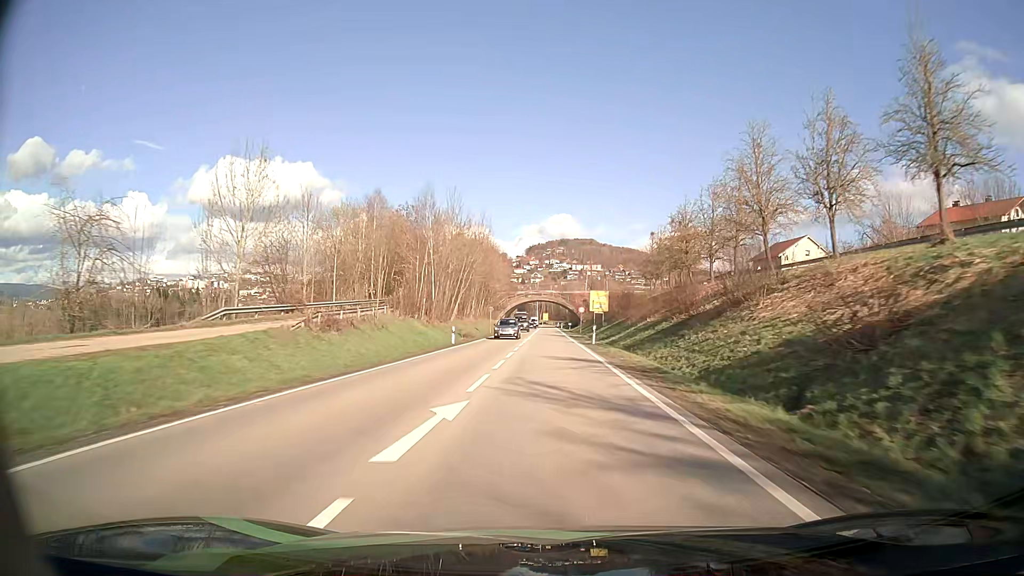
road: secondary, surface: asphalt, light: Day
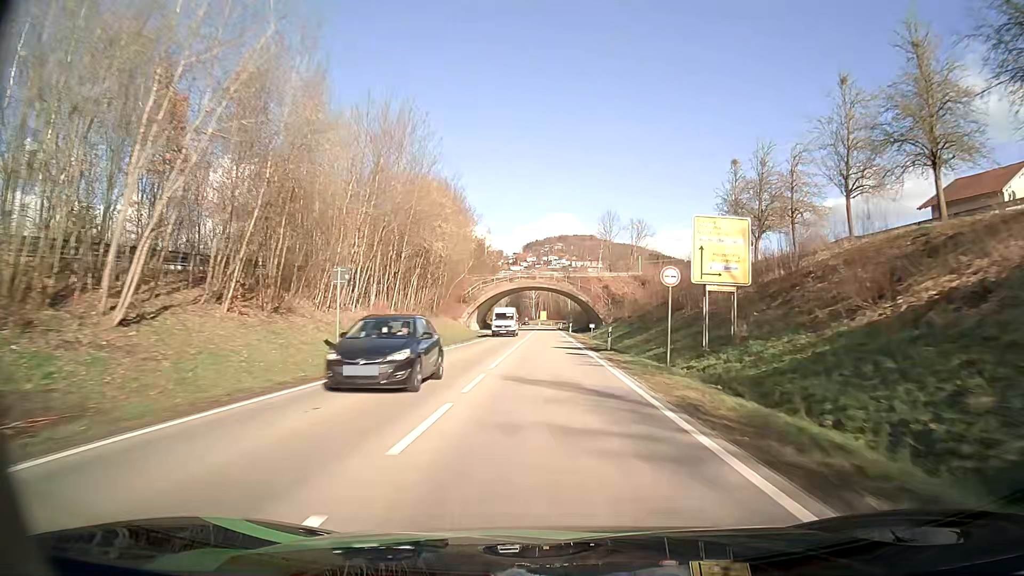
(+0.1, +54.8) m; 0°
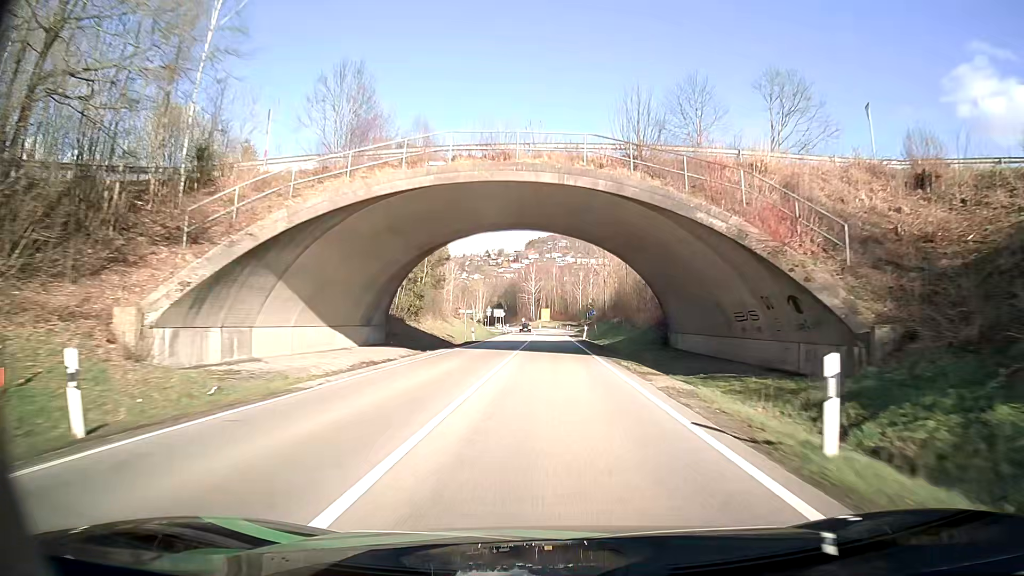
(0.0, +68.6) m; 0°
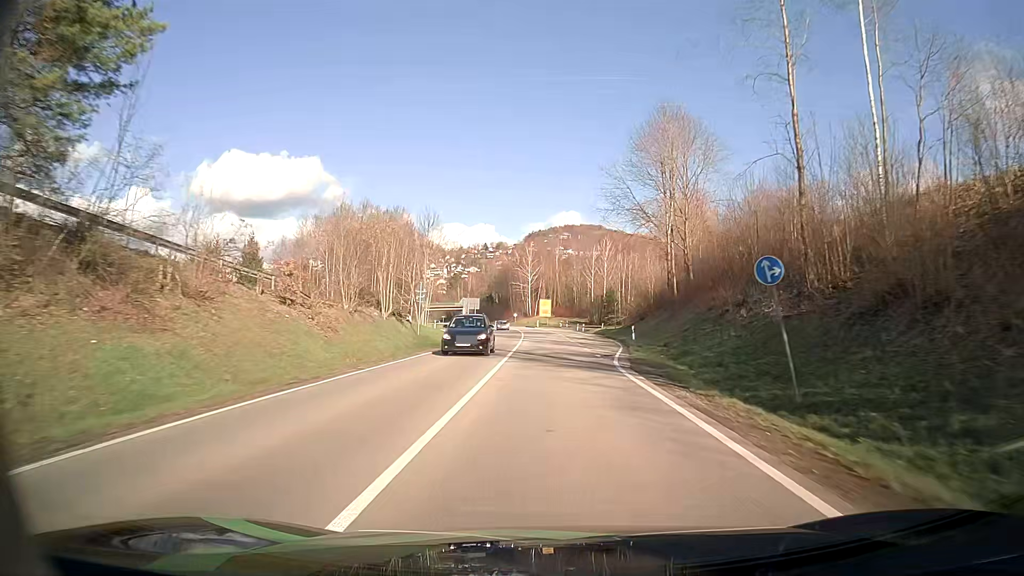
(-0.1, +53.1) m; 0°
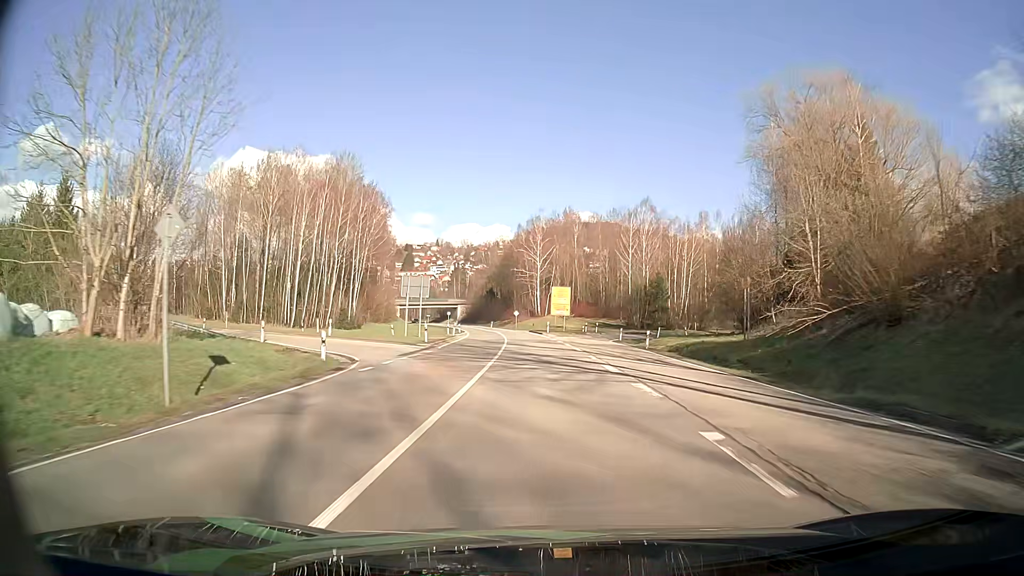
(-0.3, +48.2) m; -1°
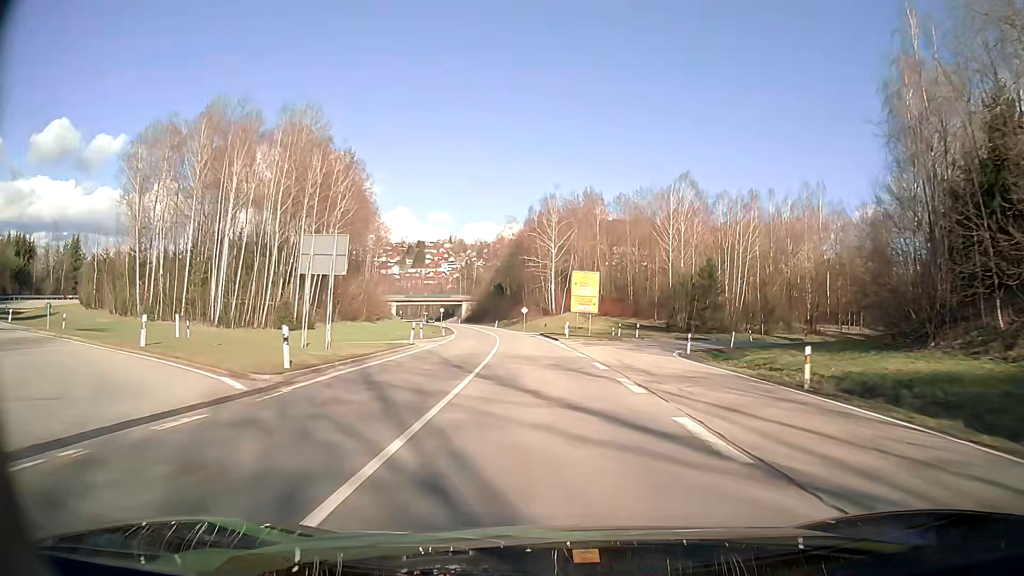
(-0.3, +22.8) m; -1°
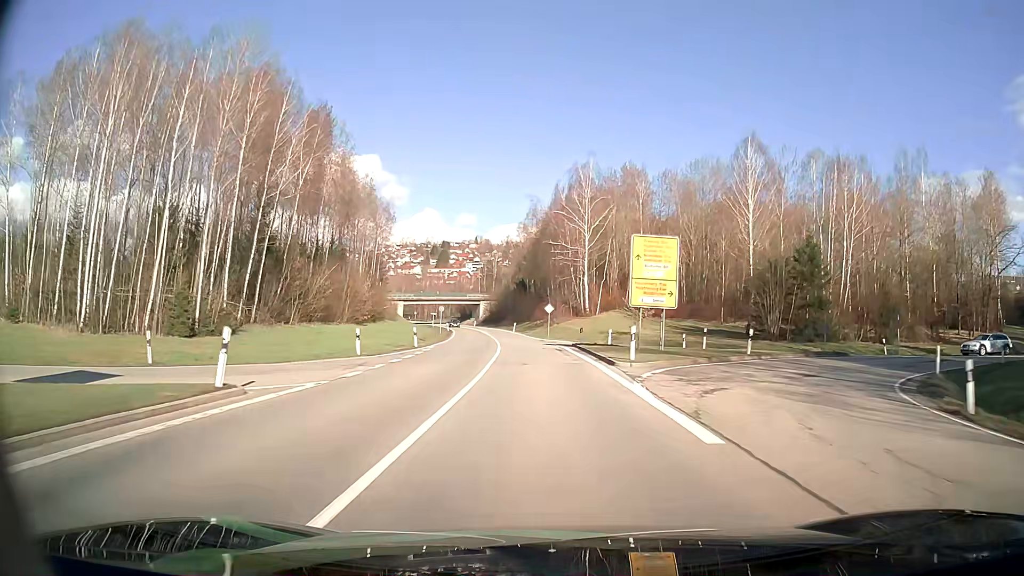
(-0.5, +22.8) m; -2°
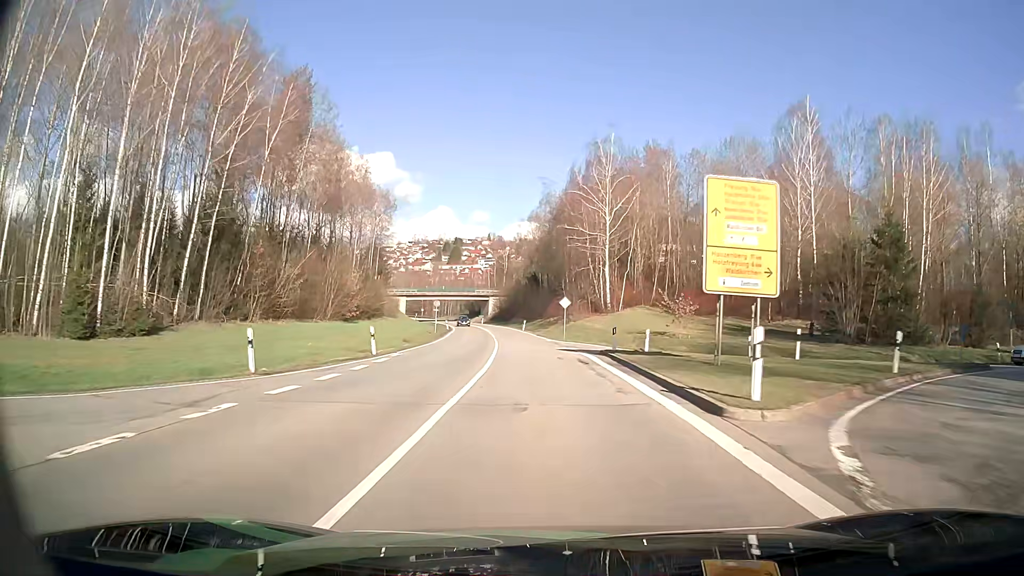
(-0.2, +11.6) m; -2°
(0, +10) (0, +20) (-1, +30) (-1, +40) (-2, +50) (-3, +60) (-4, +70) (-5, +80) (-7, +90) (-8, +100) m
